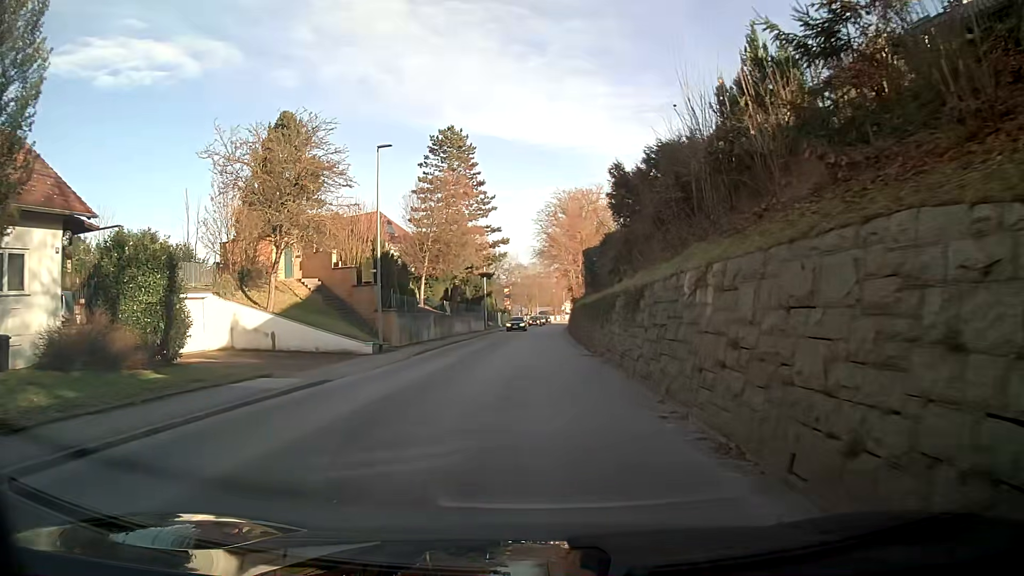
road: tertiary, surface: asphalt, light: Day
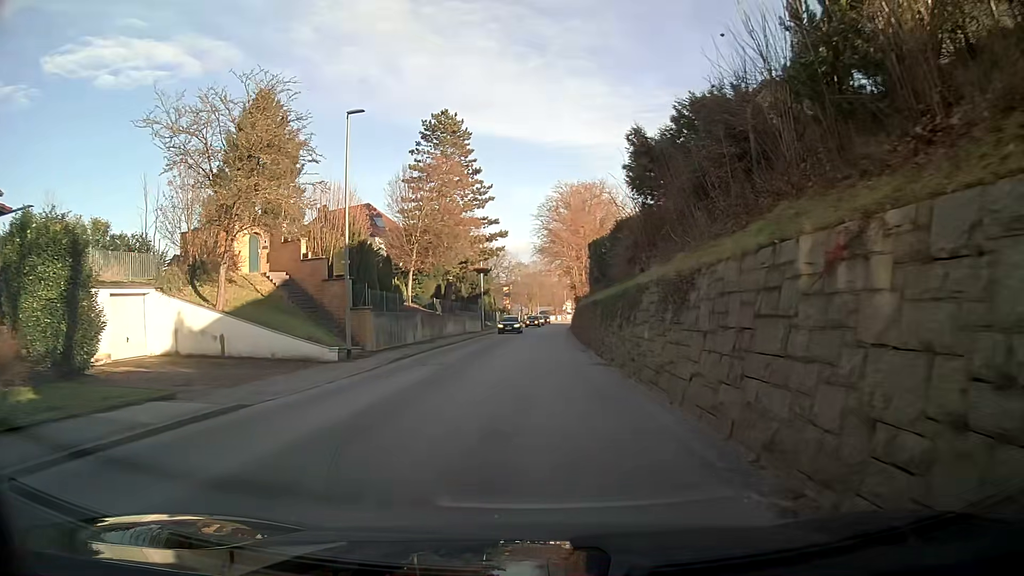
(0.0, +4.7) m; 0°
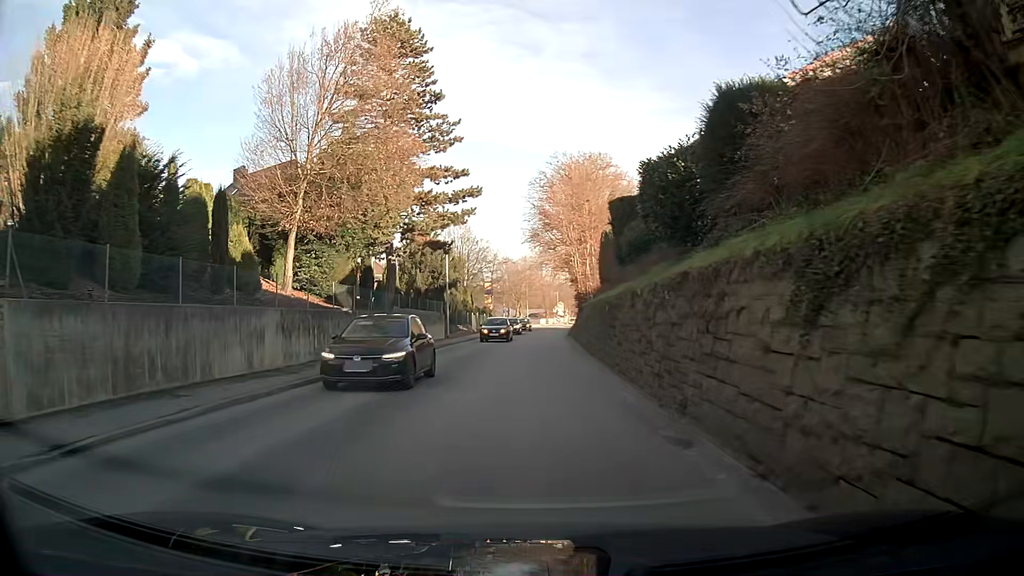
(+0.2, +18.7) m; +1°
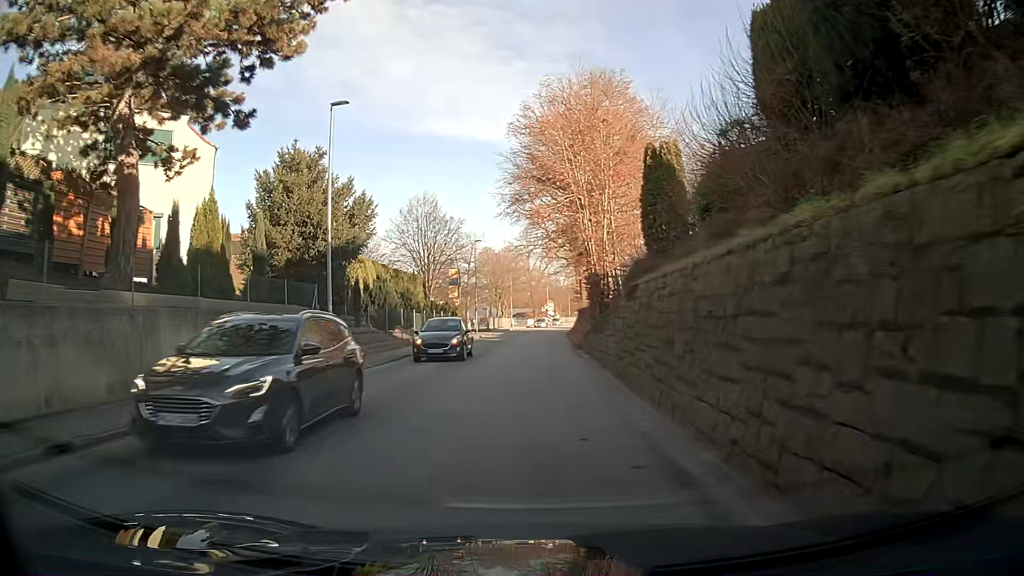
(+0.2, +23.1) m; +1°
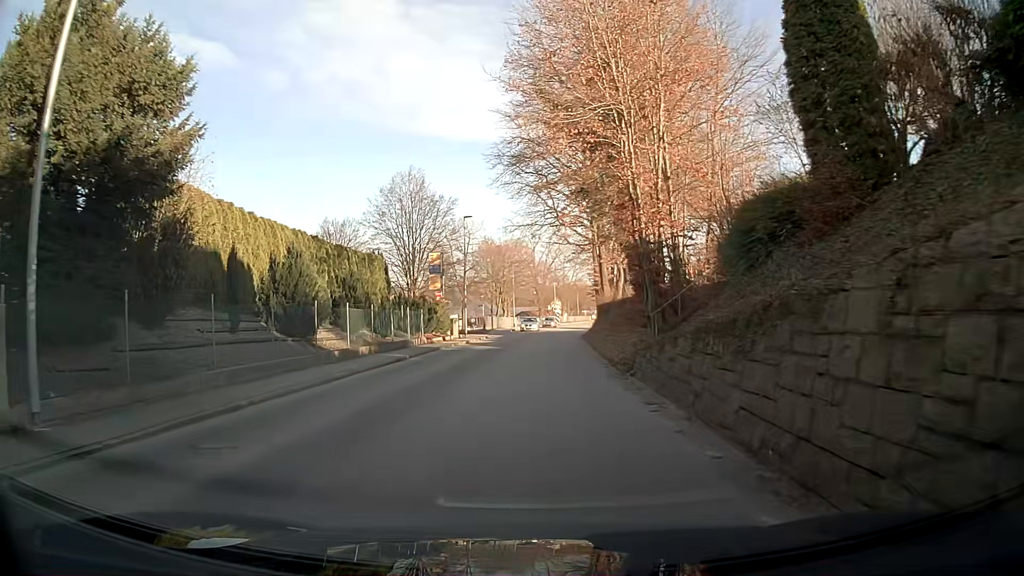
(0.0, +13.8) m; 0°
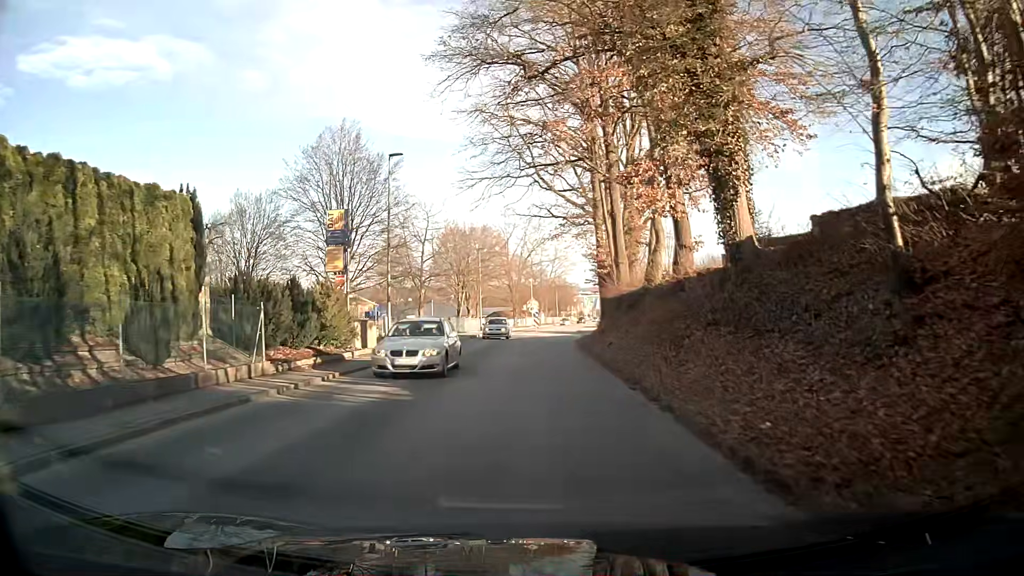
(+0.2, +18.2) m; +3°
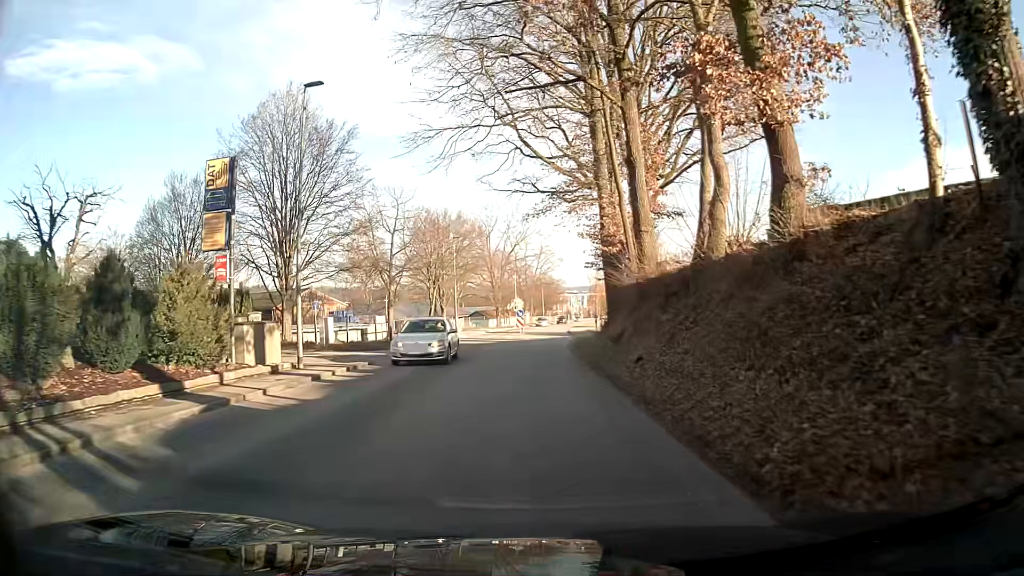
(+0.1, +9.2) m; +1°
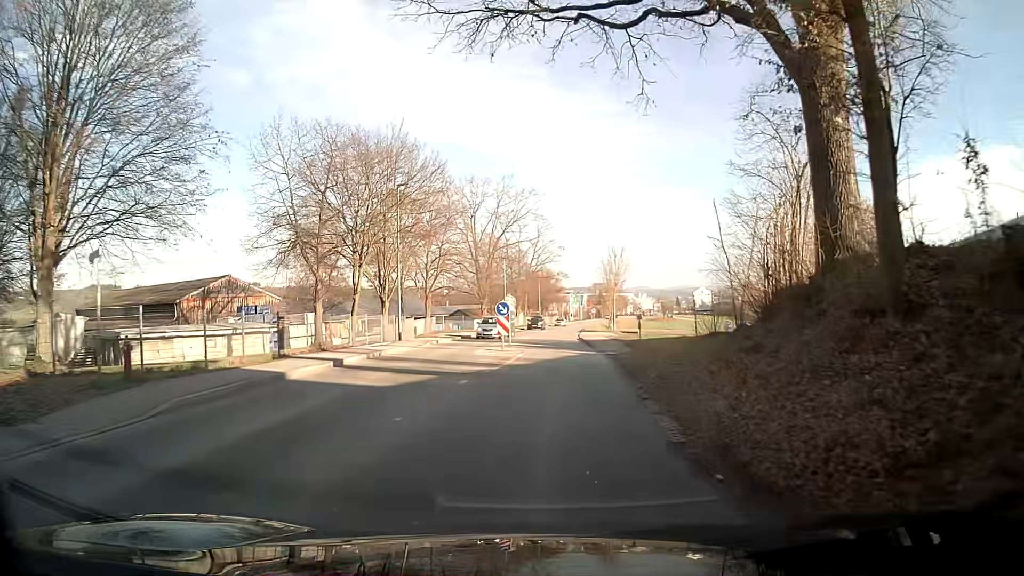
(+0.1, +23.5) m; +1°
(0, +10) (0, +20) (0, +30) (0, +40) (0, +50) (+1, +60) (+2, +70) (+3, +80) (+3, +90) (+4, +100) m
